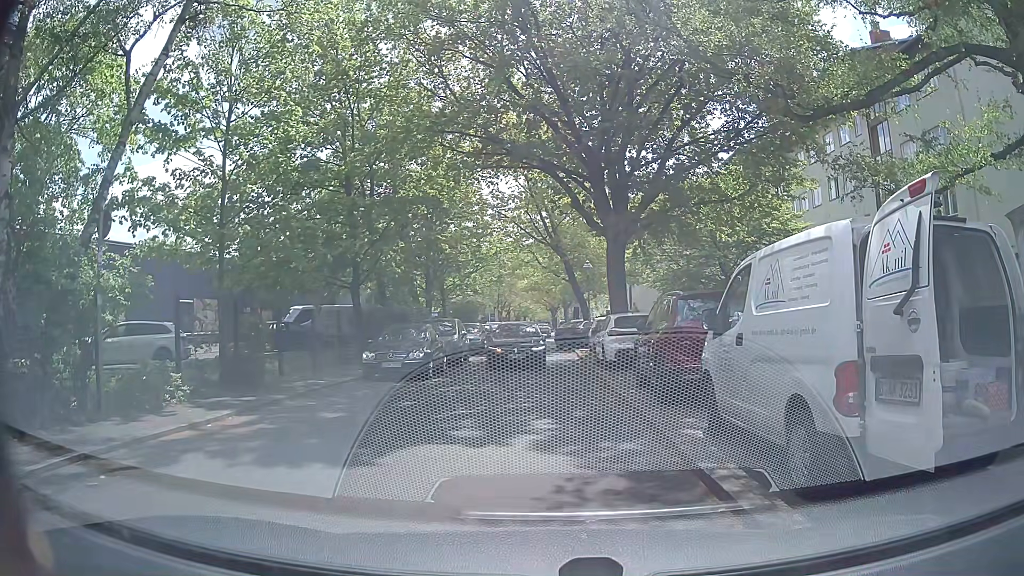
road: residential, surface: concrete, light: Day
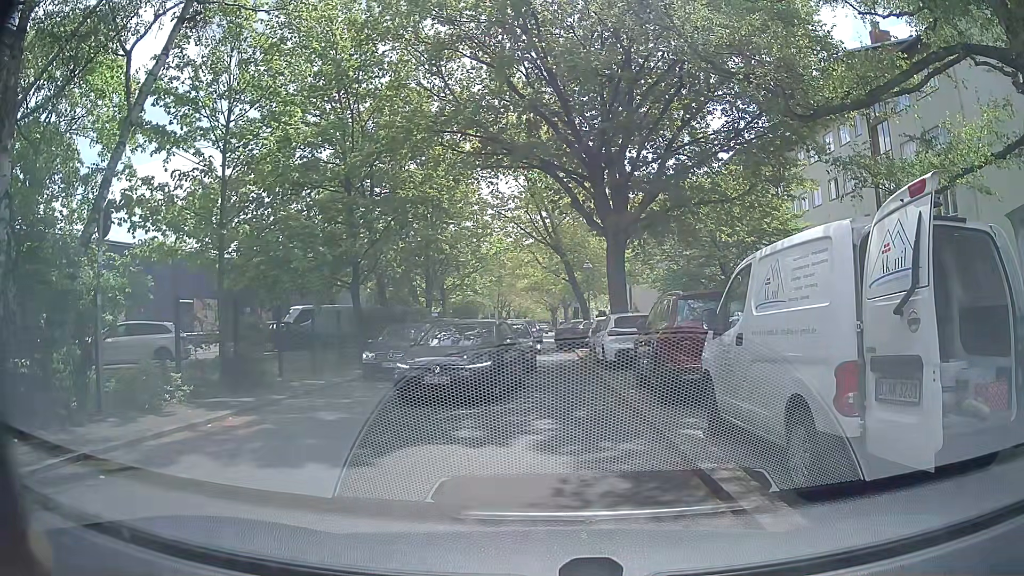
(0.0, 0.0) m; 0°
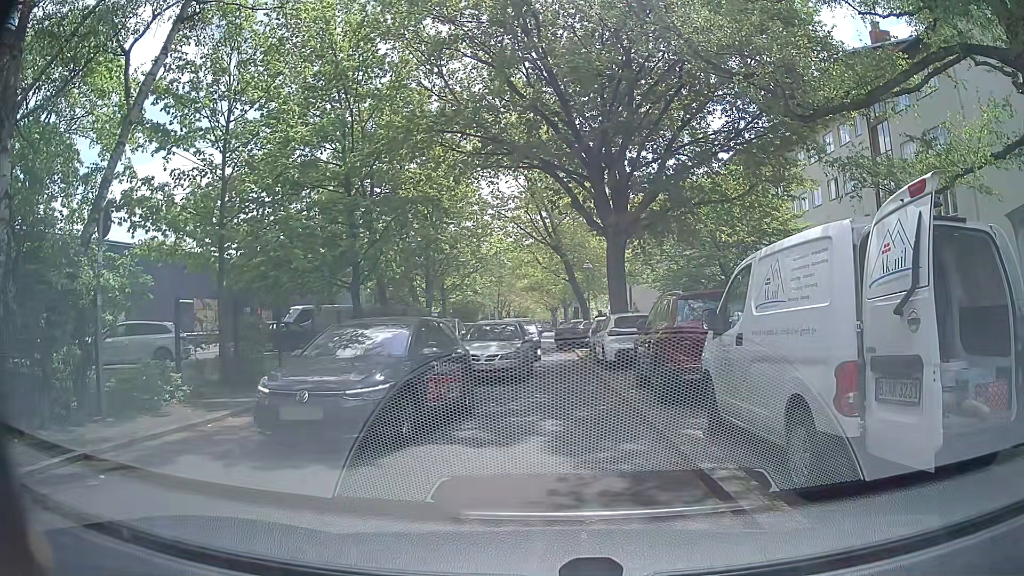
(0.0, 0.0) m; 0°
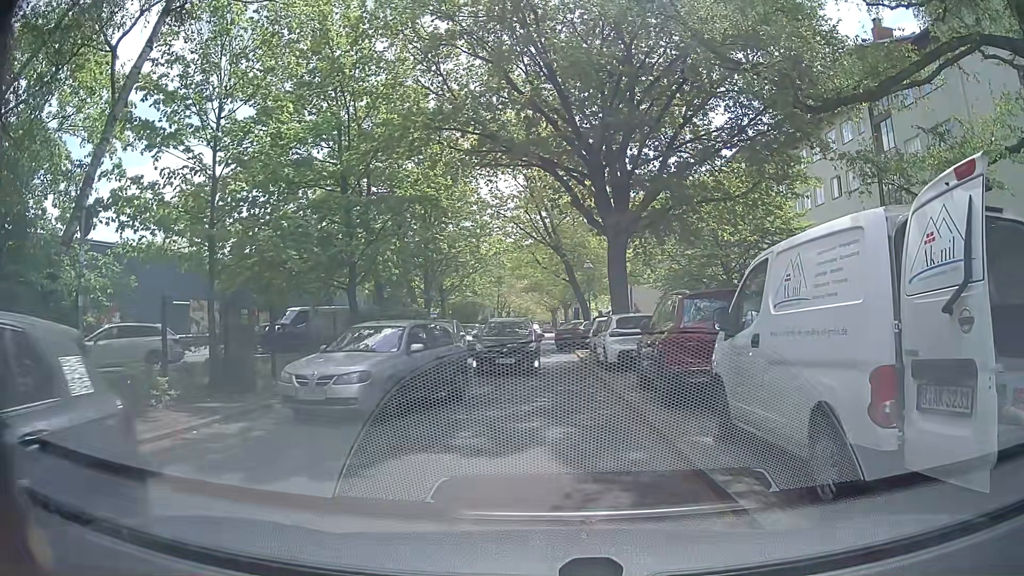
(0.0, +0.5) m; 0°
